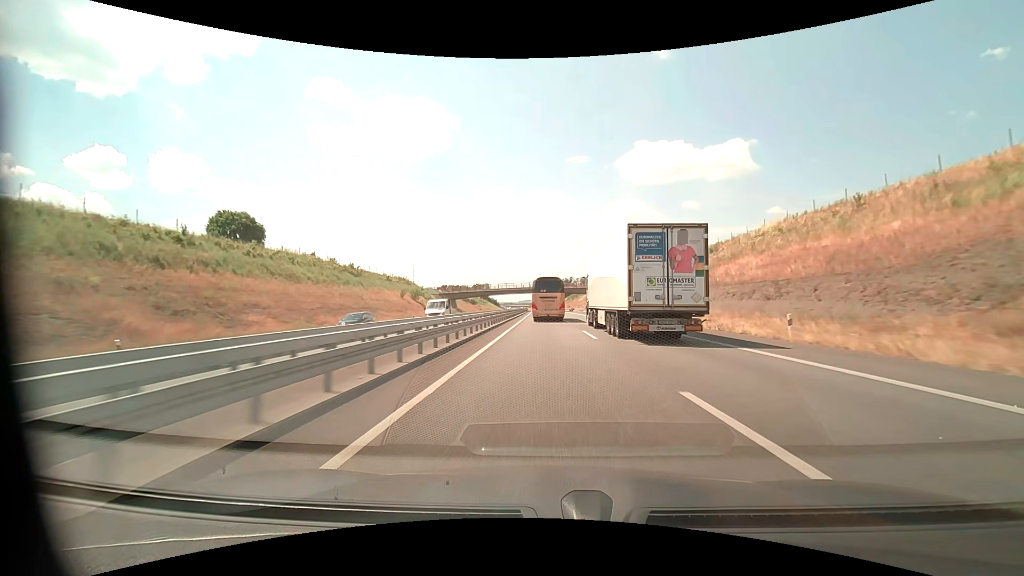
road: motorway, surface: asphalt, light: Day
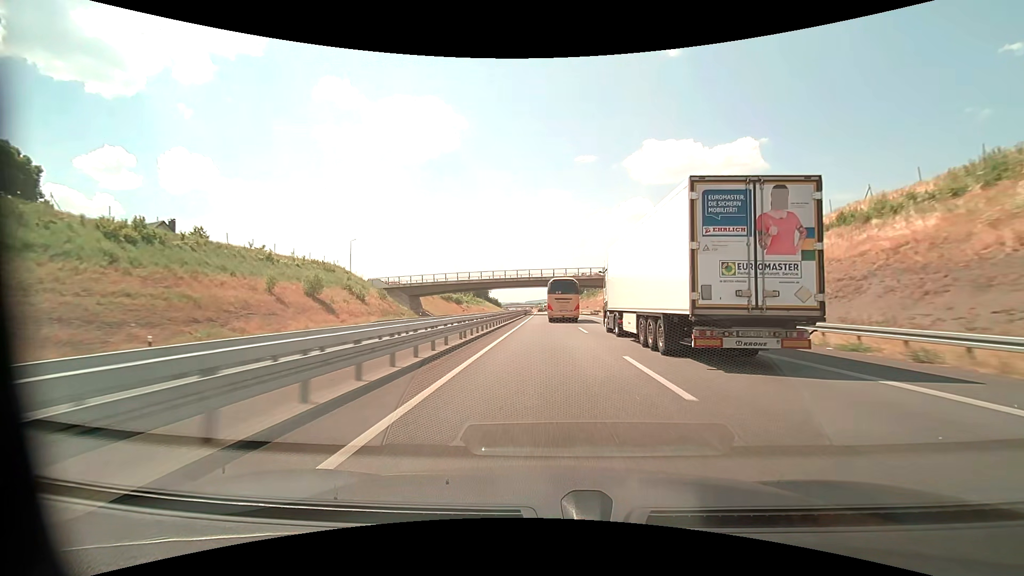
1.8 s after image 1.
(-0.4, +49.0) m; -1°
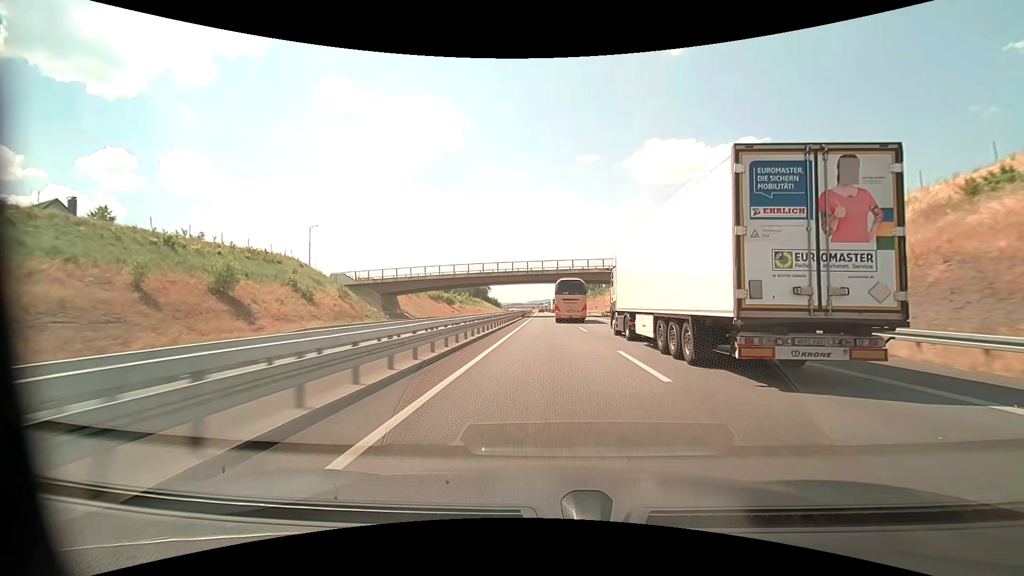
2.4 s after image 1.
(0.0, +16.4) m; 0°
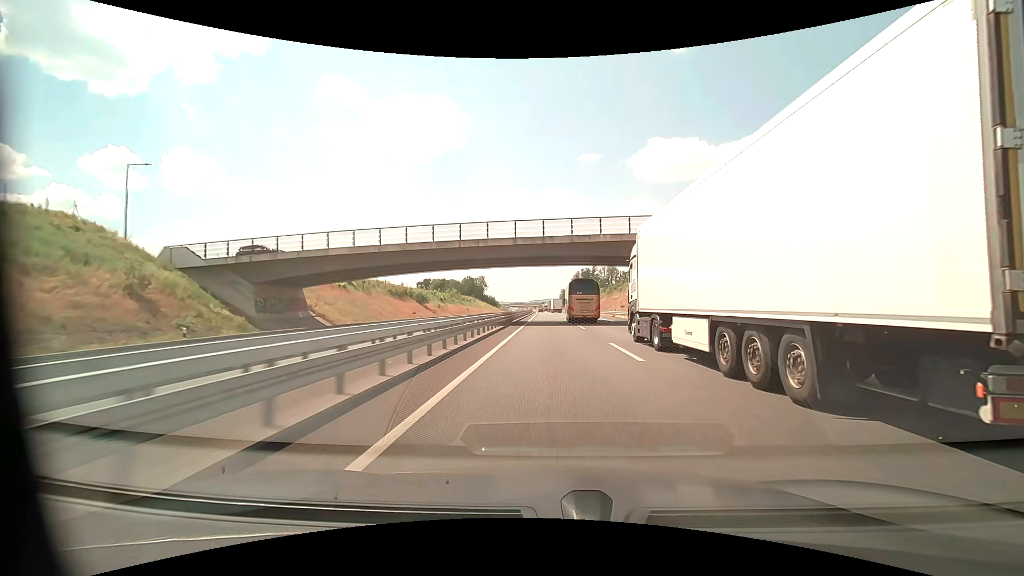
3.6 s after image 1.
(-0.1, +33.2) m; 0°
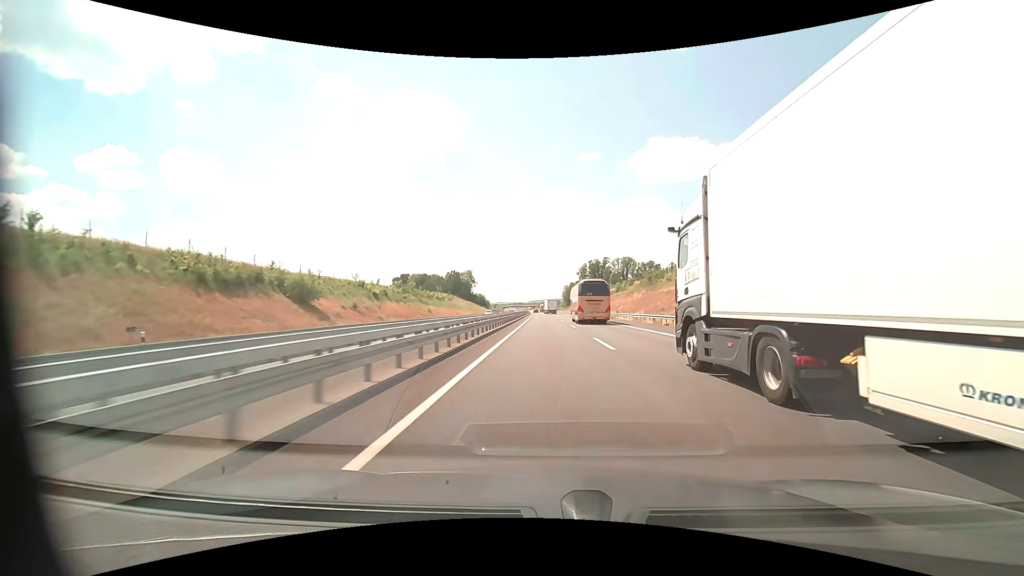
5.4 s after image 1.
(0.0, +50.9) m; 0°
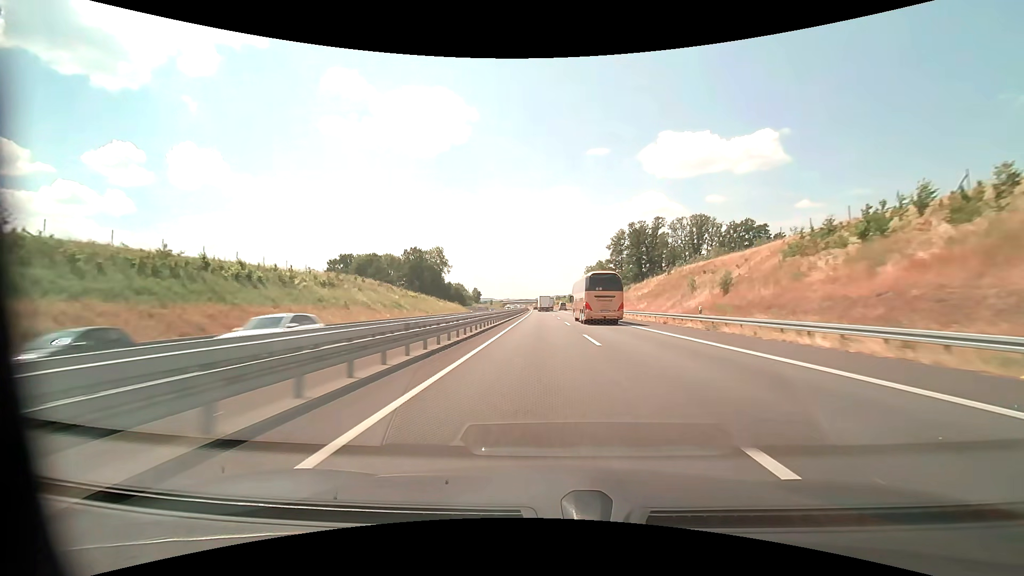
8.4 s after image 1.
(-0.6, +90.4) m; -1°
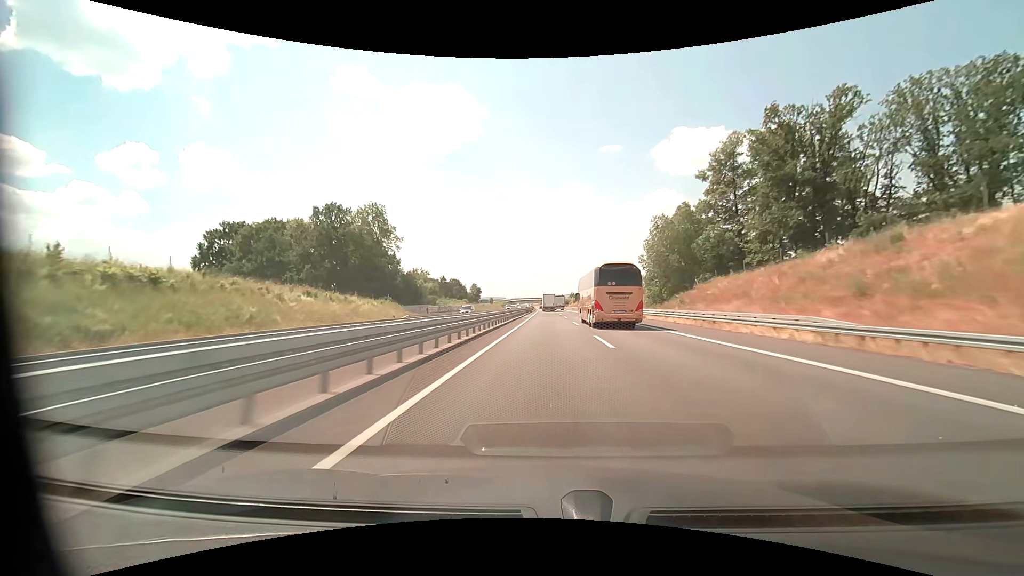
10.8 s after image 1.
(-0.7, +73.9) m; -1°
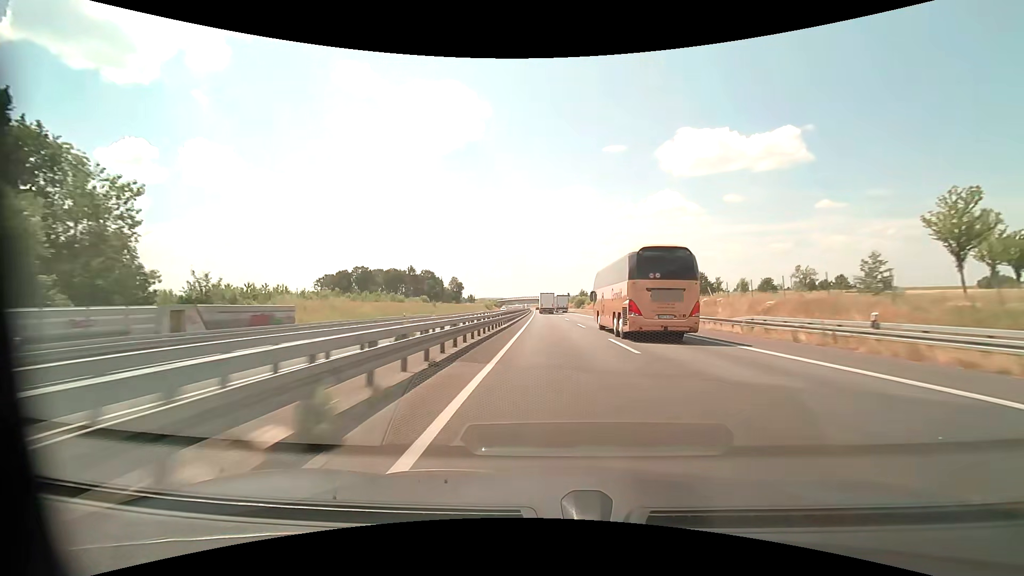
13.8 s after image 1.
(-0.7, +92.1) m; 0°
(0, +10) (0, +20) (0, +30) (0, +40) (0, +50) (0, +60) (0, +70) (0, +80) (0, +90) (0, +100) m
